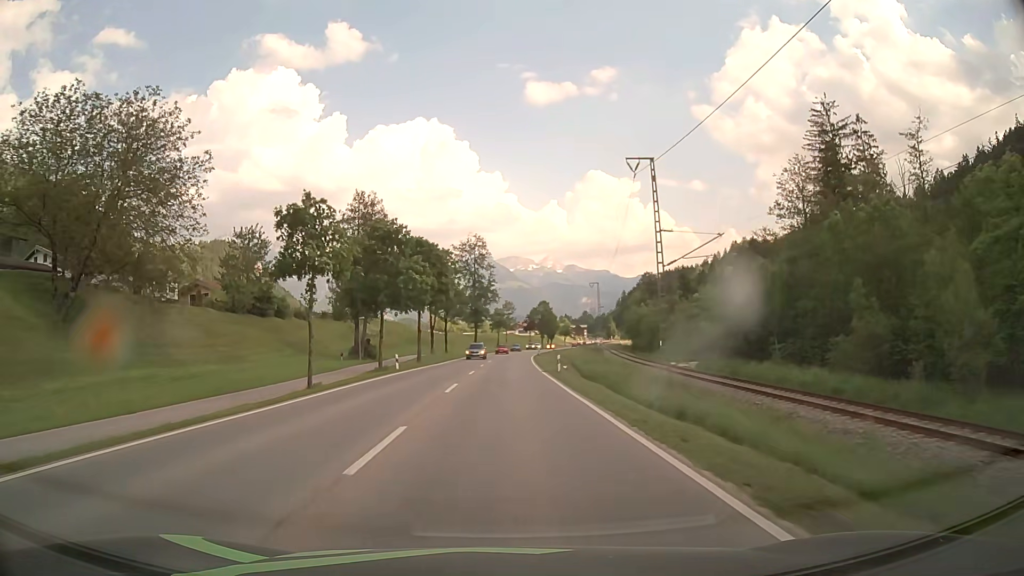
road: primary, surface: asphalt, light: Day
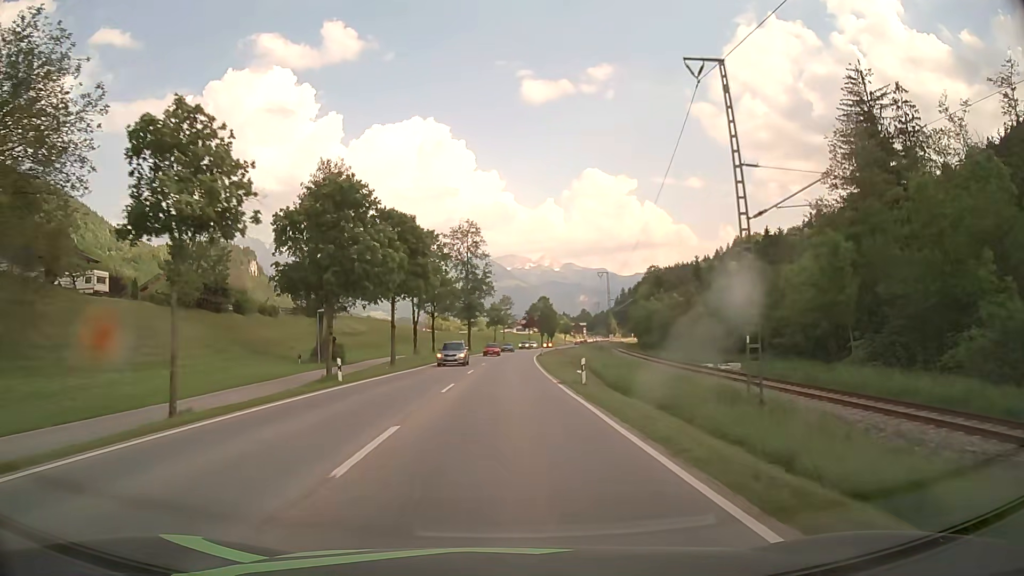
(0.0, +12.3) m; 0°
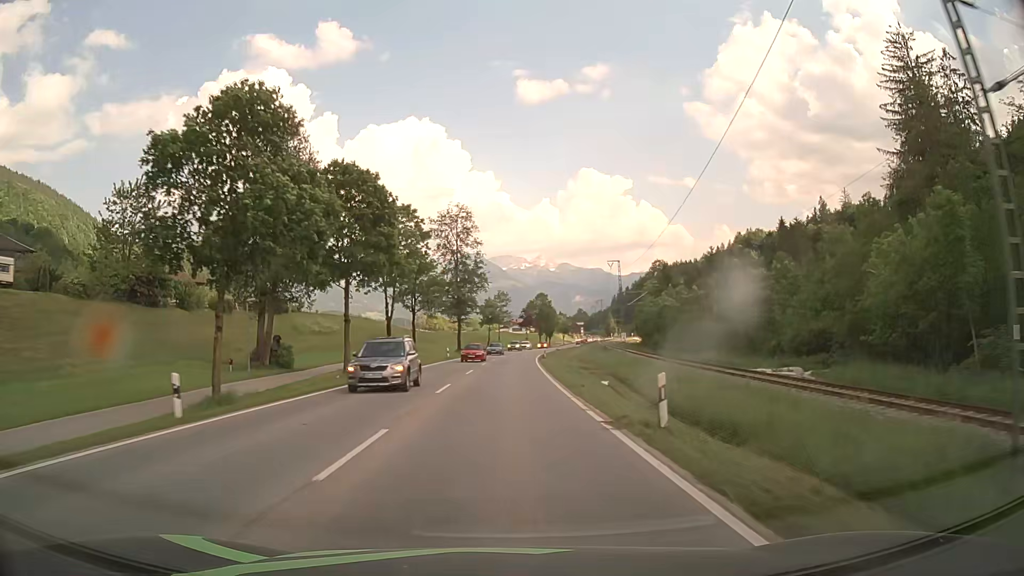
(0.0, +12.4) m; 0°
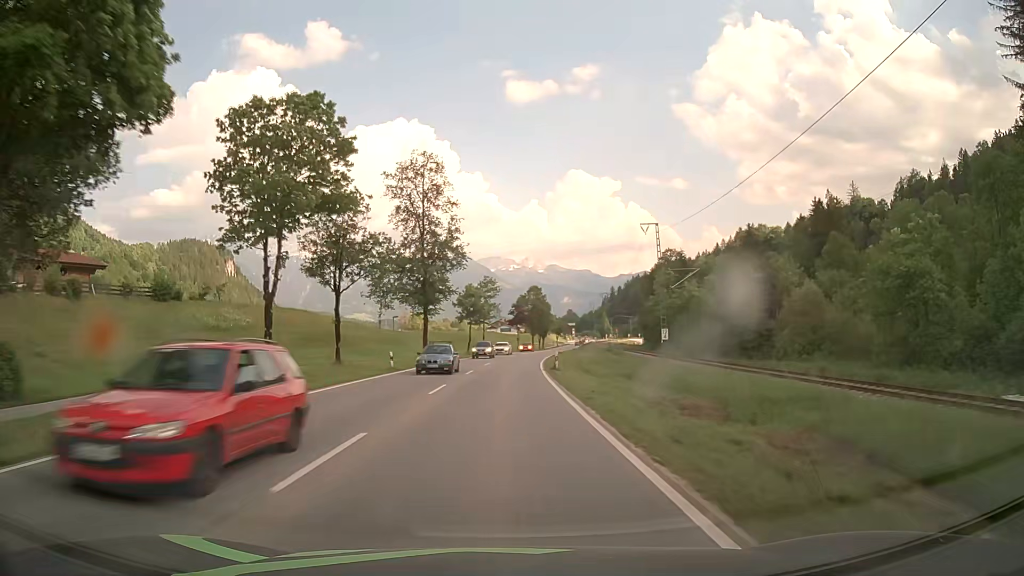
(+0.3, +24.8) m; +1°
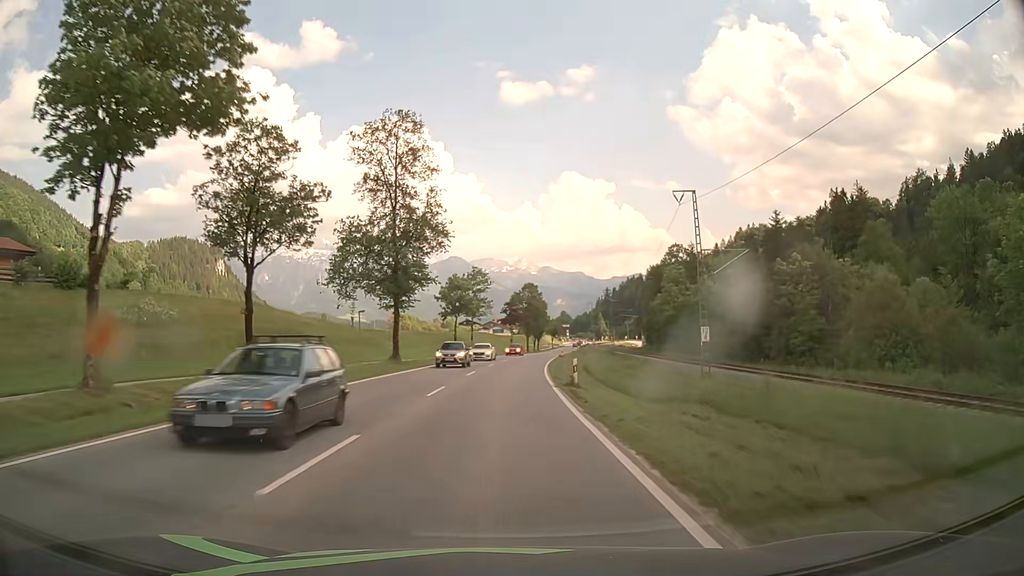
(+0.1, +12.5) m; 0°
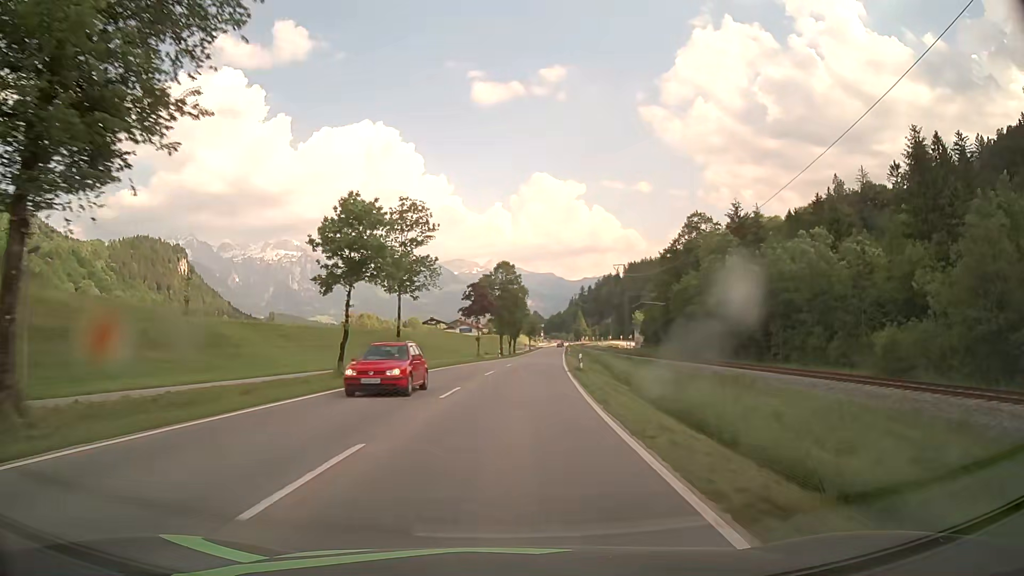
(+1.0, +37.4) m; +3°
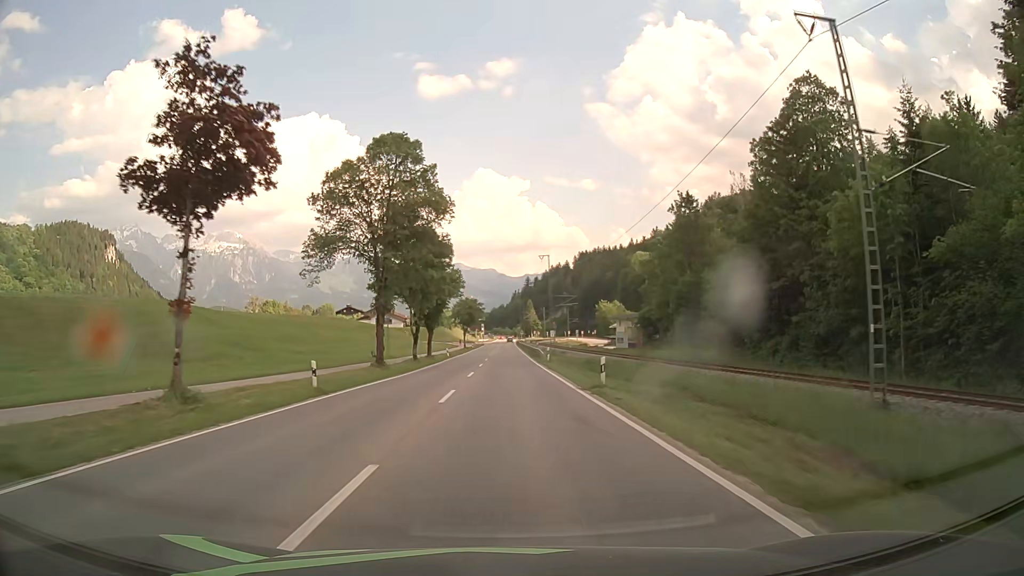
(+3.3, +62.3) m; +5°
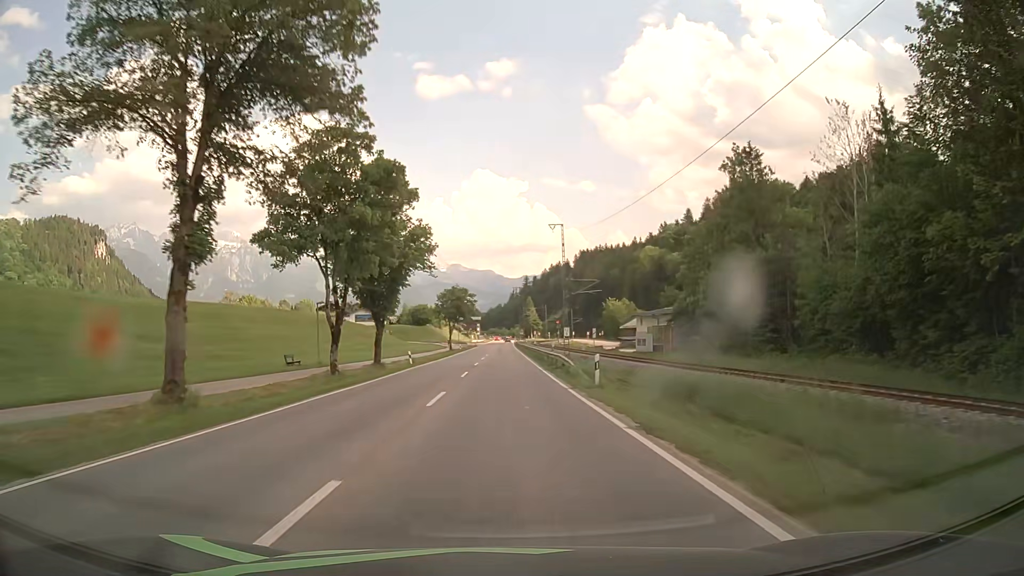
(+0.1, +25.0) m; 0°
(0, +10) (0, +20) (0, +30) (0, +40) (0, +50) (0, +60) (0, +70) (0, +80) (0, +90) (0, +100) m
